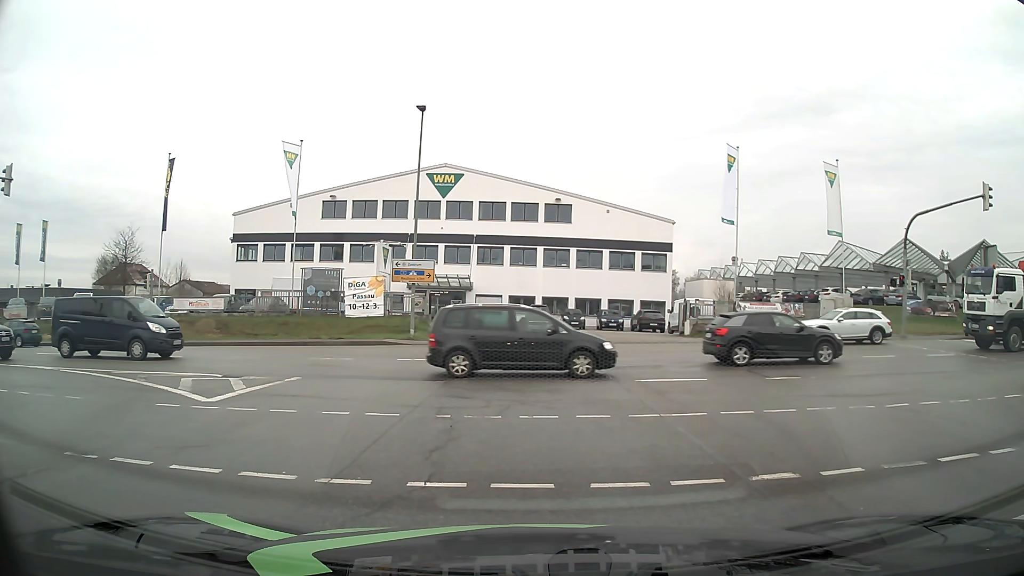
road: secondary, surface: asphalt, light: Day
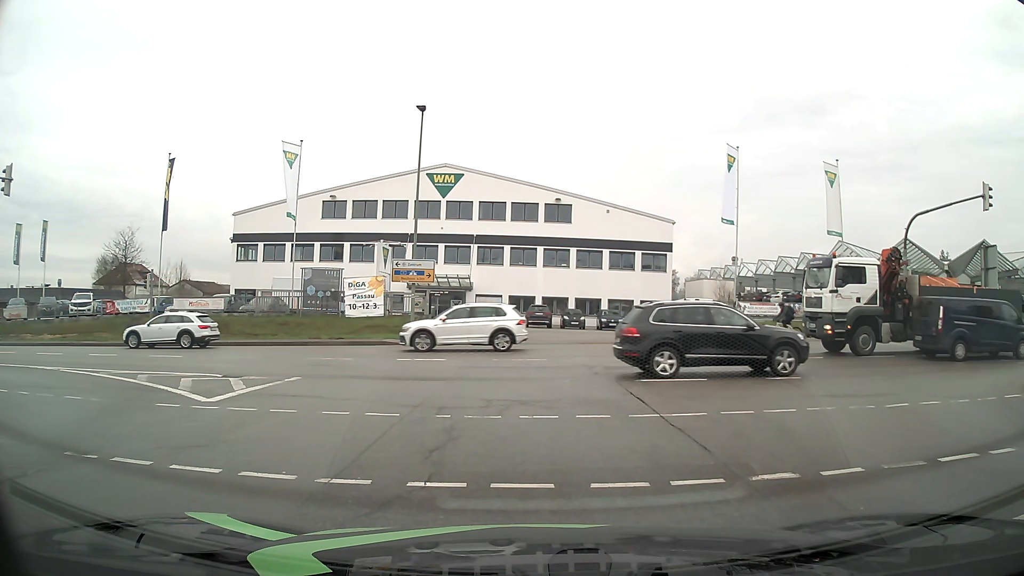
(0.0, 0.0) m; 0°
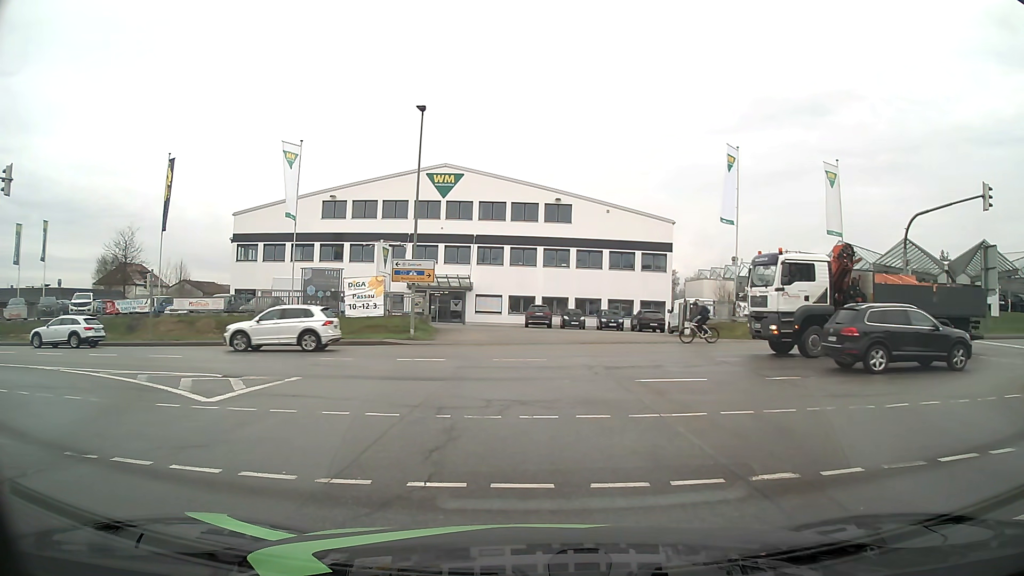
(0.0, 0.0) m; 0°
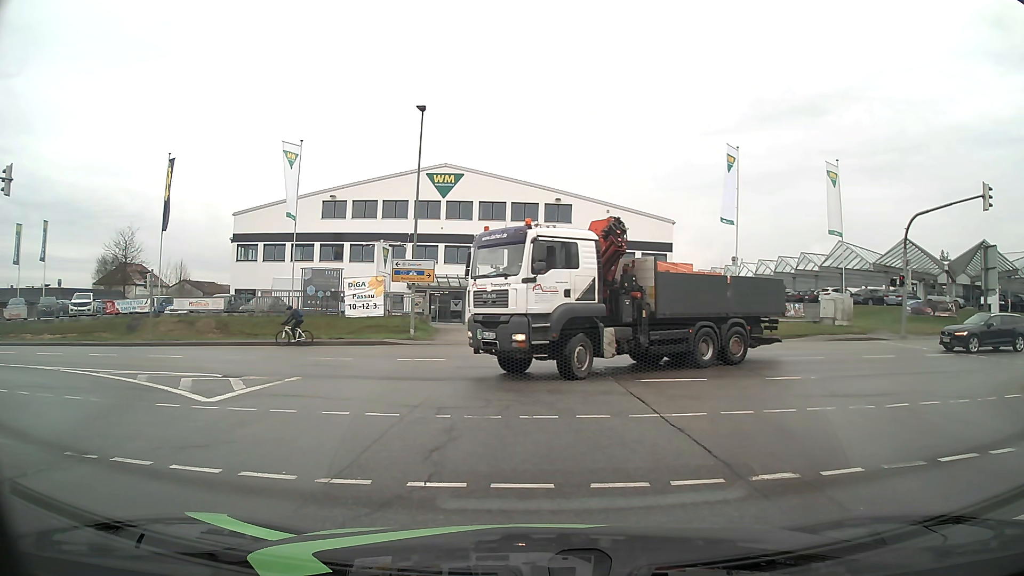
(0.0, 0.0) m; 0°
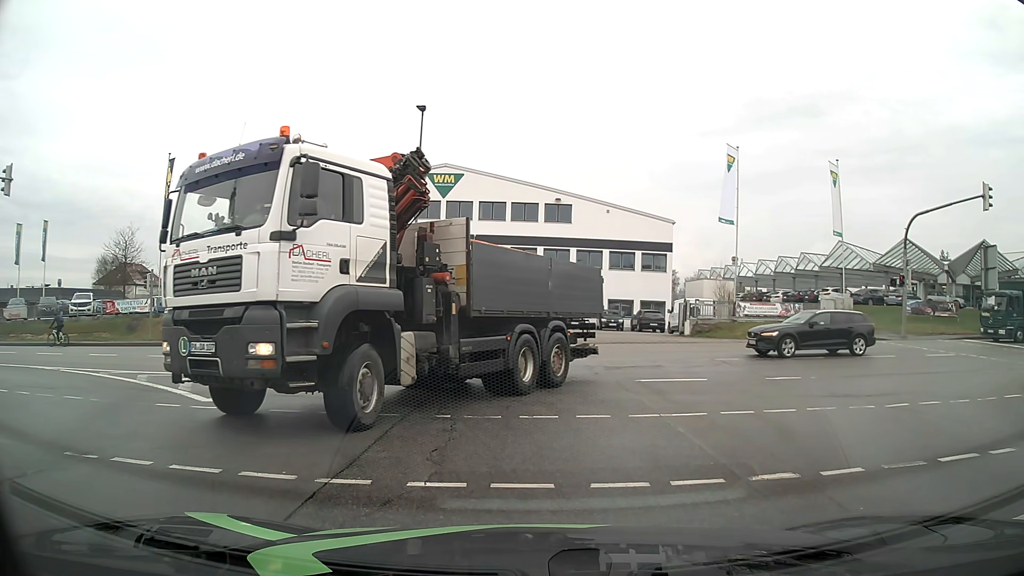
(0.0, 0.0) m; 0°
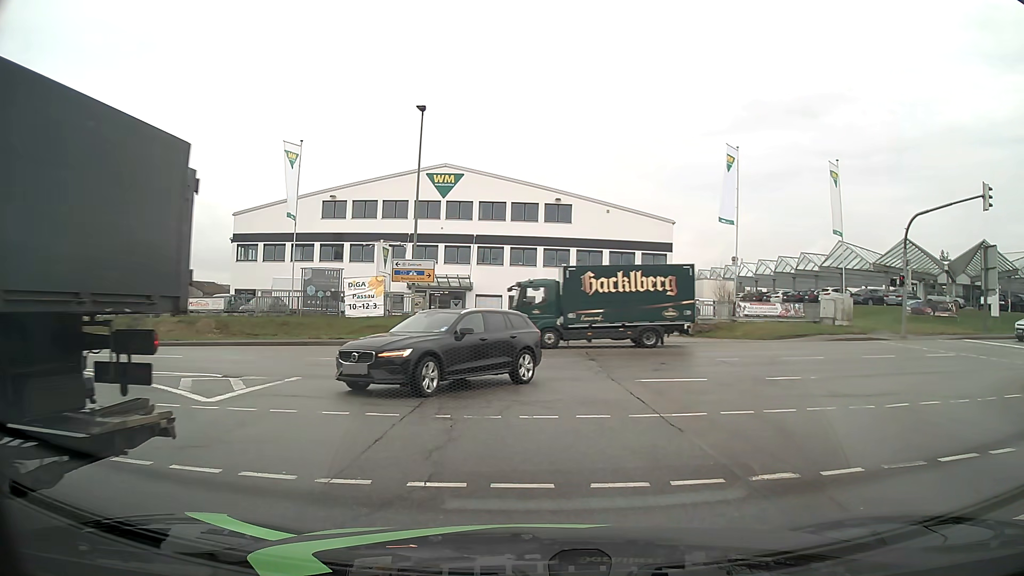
(0.0, 0.0) m; 0°
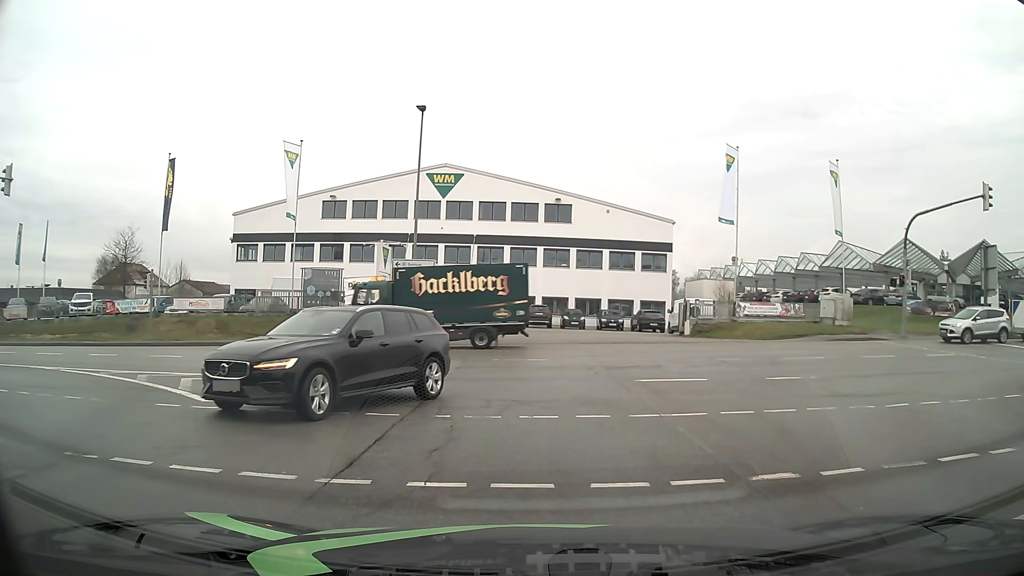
(0.0, 0.0) m; 0°
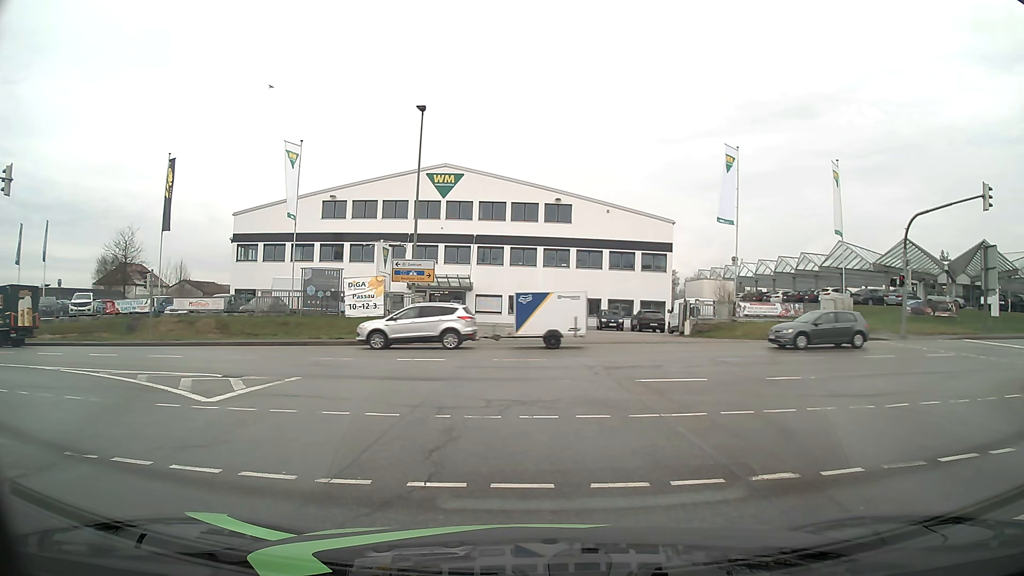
(0.0, 0.0) m; 0°
(-1, +10) (-5, +19) (-14, +23) (-24, +25) (-34, +25) (-44, +24) (-54, +24) (-64, +24) (-74, +24) (-84, +23) m
